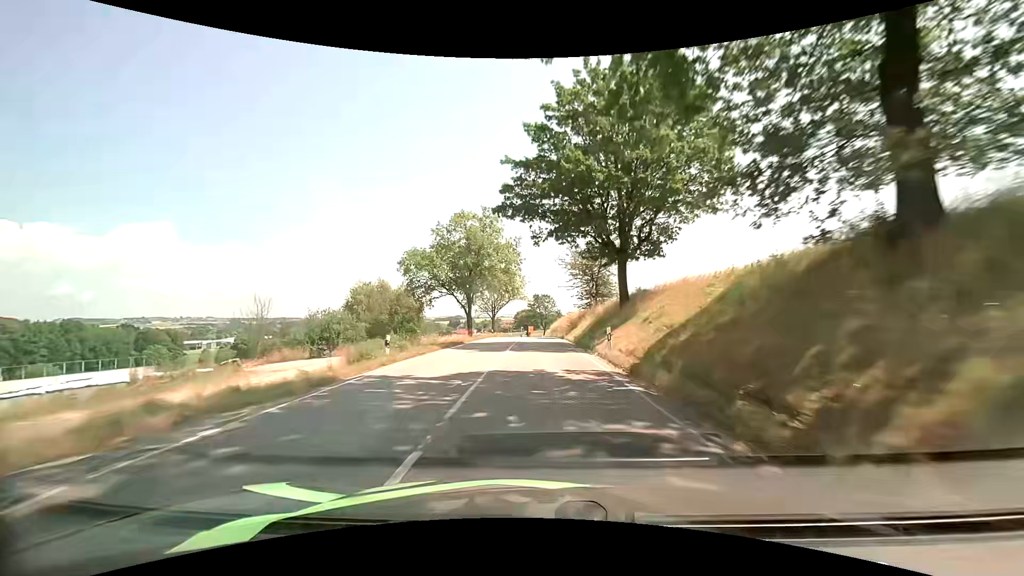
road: secondary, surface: asphalt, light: Day
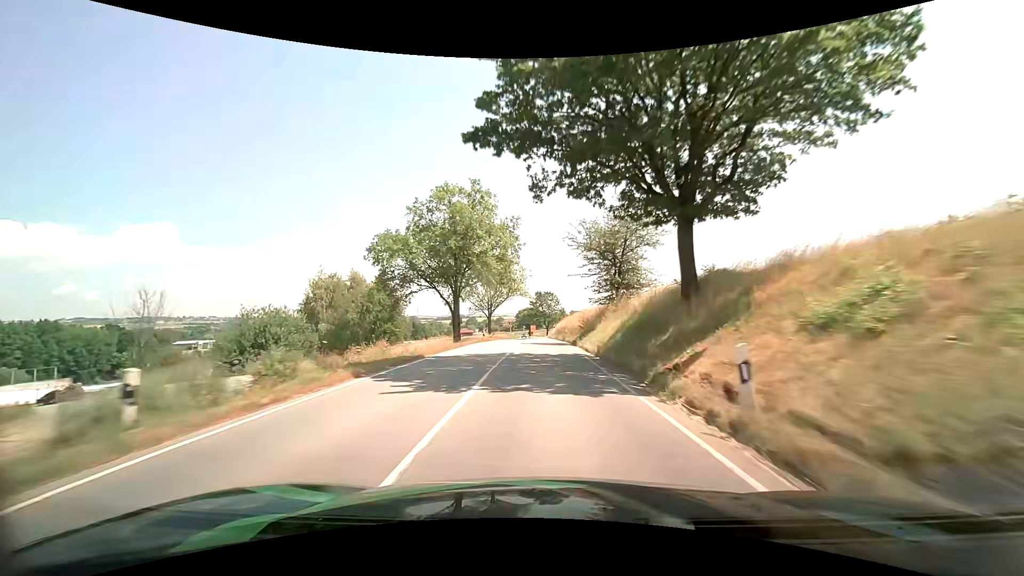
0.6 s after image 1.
(0.0, +11.3) m; -1°
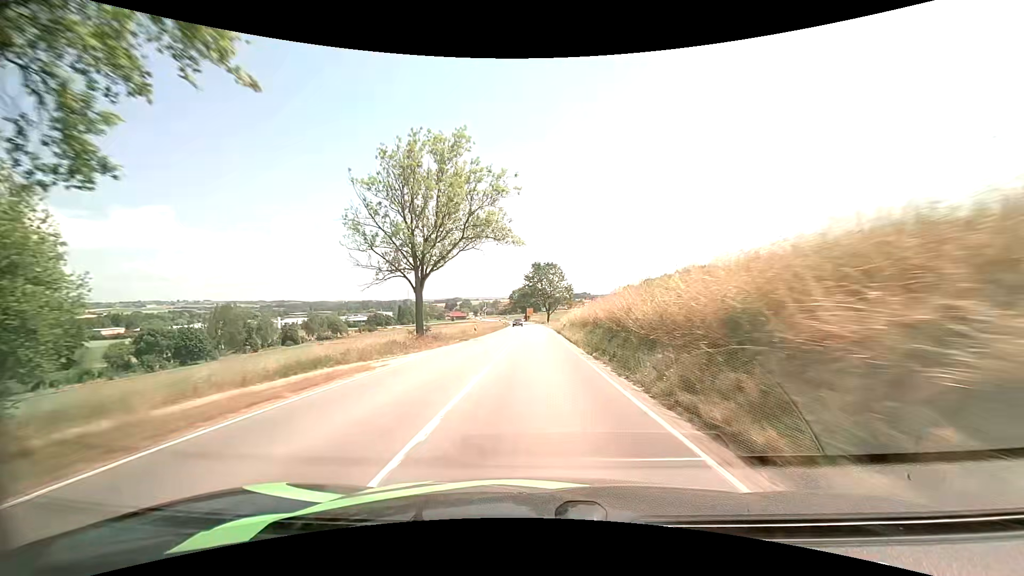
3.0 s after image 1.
(+0.2, +46.3) m; +1°
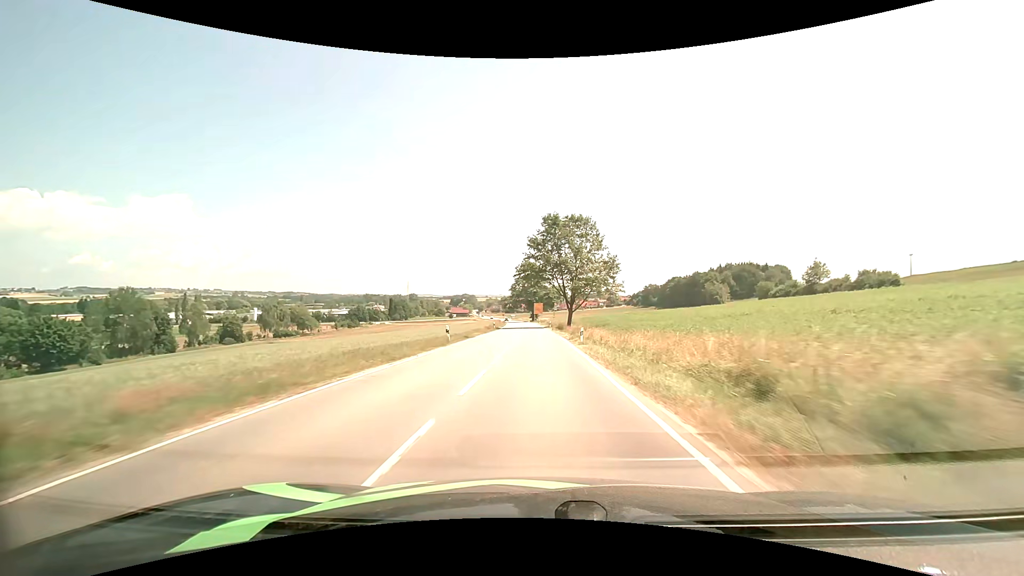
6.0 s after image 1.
(-0.7, +60.3) m; -1°
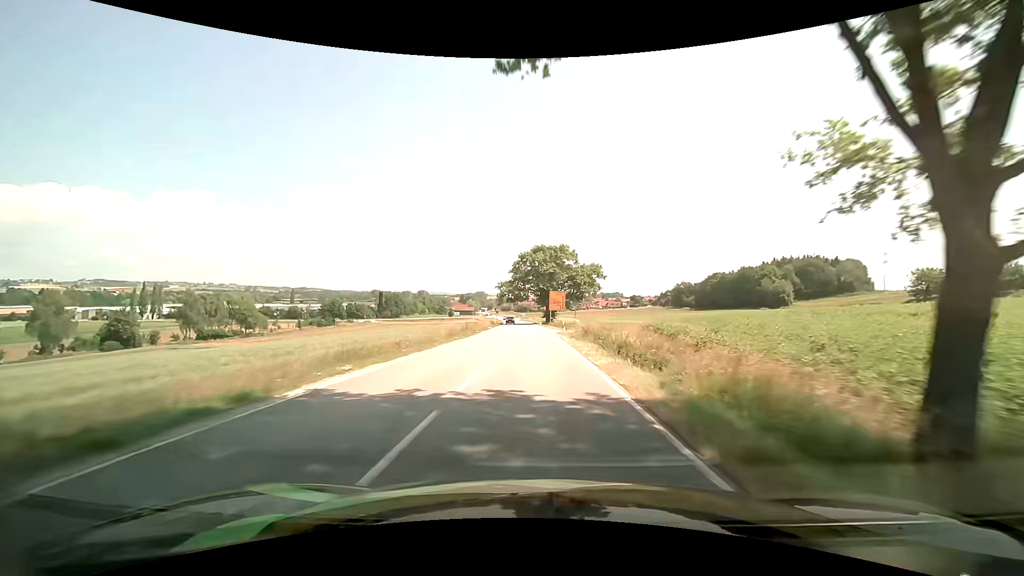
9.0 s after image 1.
(-0.5, +65.2) m; -2°
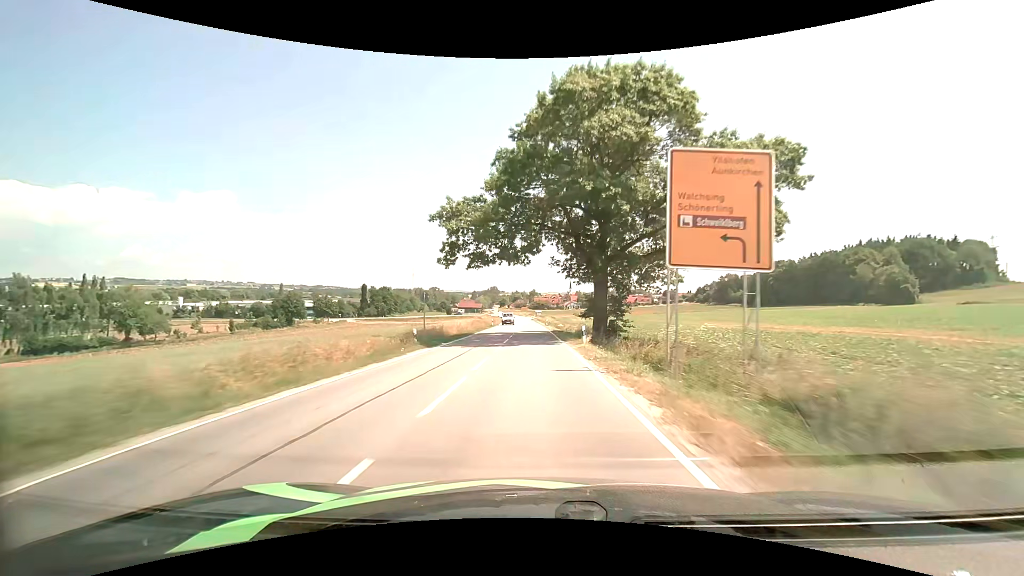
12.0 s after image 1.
(-0.9, +68.1) m; -2°
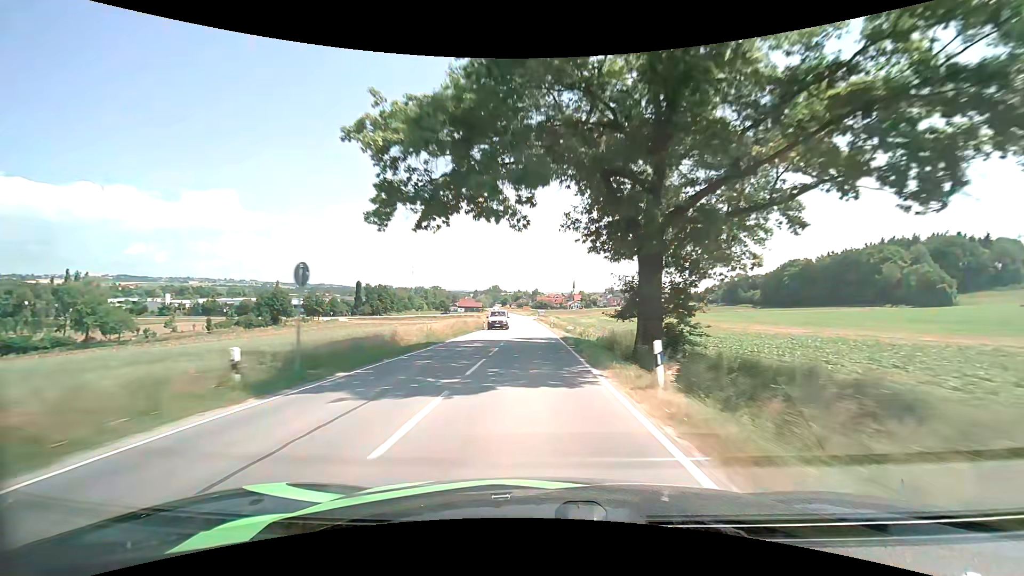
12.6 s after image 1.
(-0.1, +13.9) m; 0°
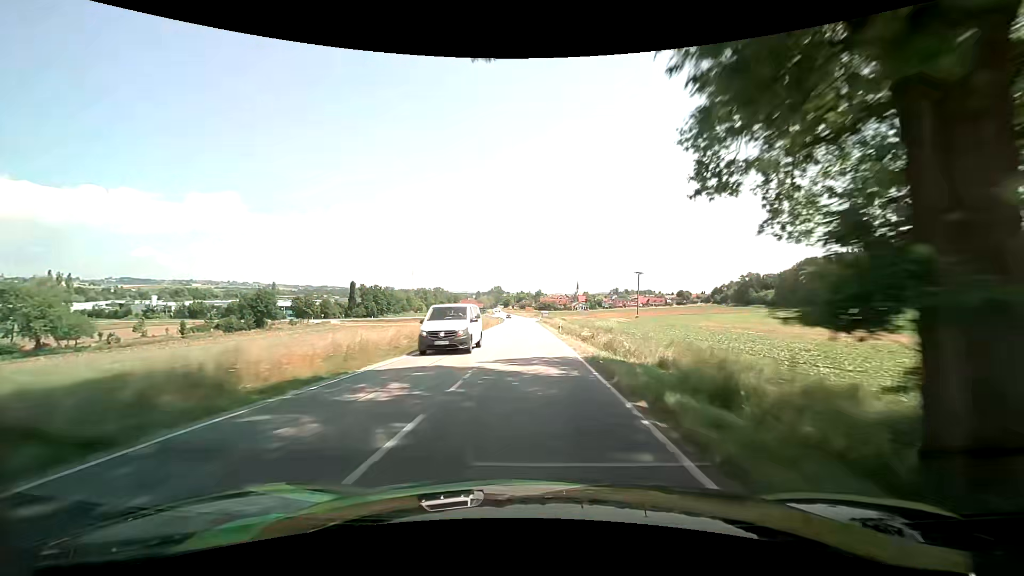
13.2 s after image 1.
(-0.1, +13.9) m; 0°
(0, +10) (0, +20) (0, +30) (0, +40) (-1, +50) (-1, +60) (-1, +70) (-1, +80) (-2, +90) (-2, +100) m
